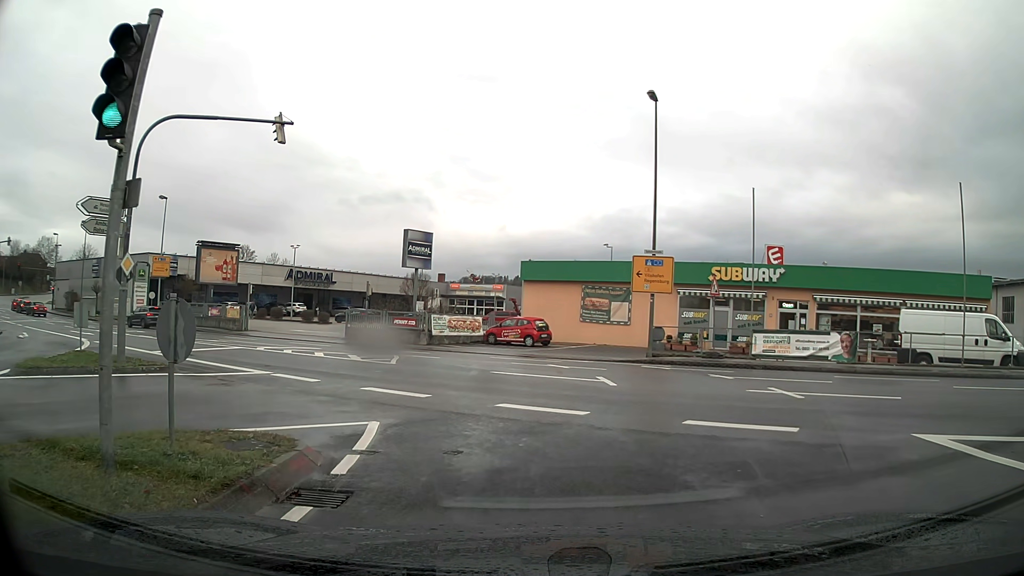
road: tertiary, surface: asphalt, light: Day
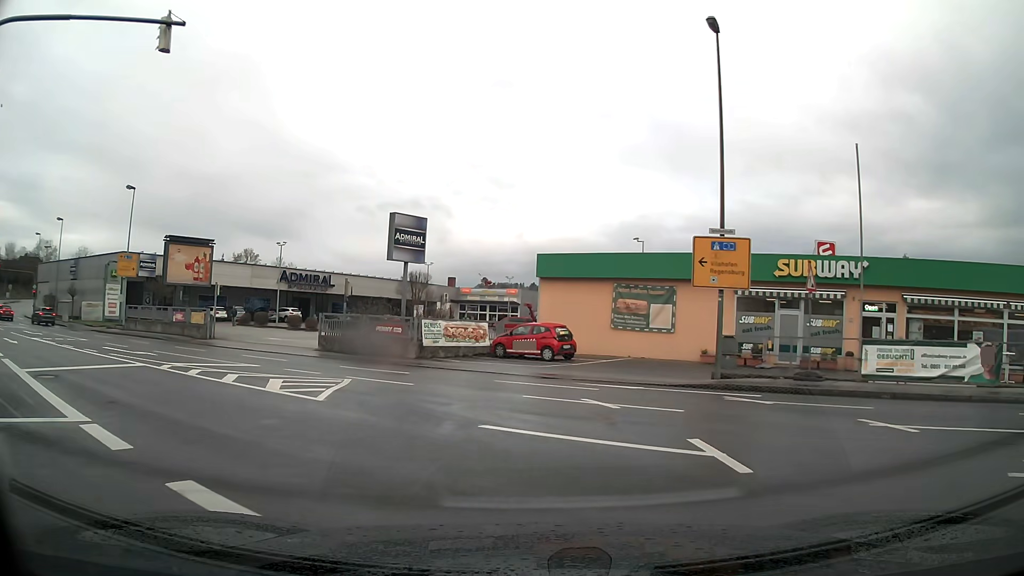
(-0.1, +7.8) m; -1°
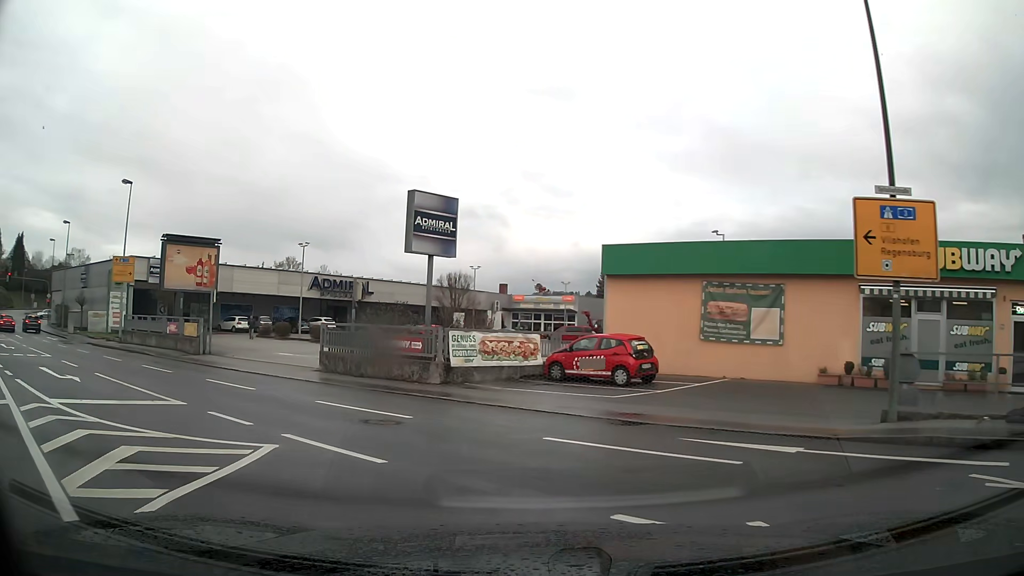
(-0.3, +7.1) m; -6°
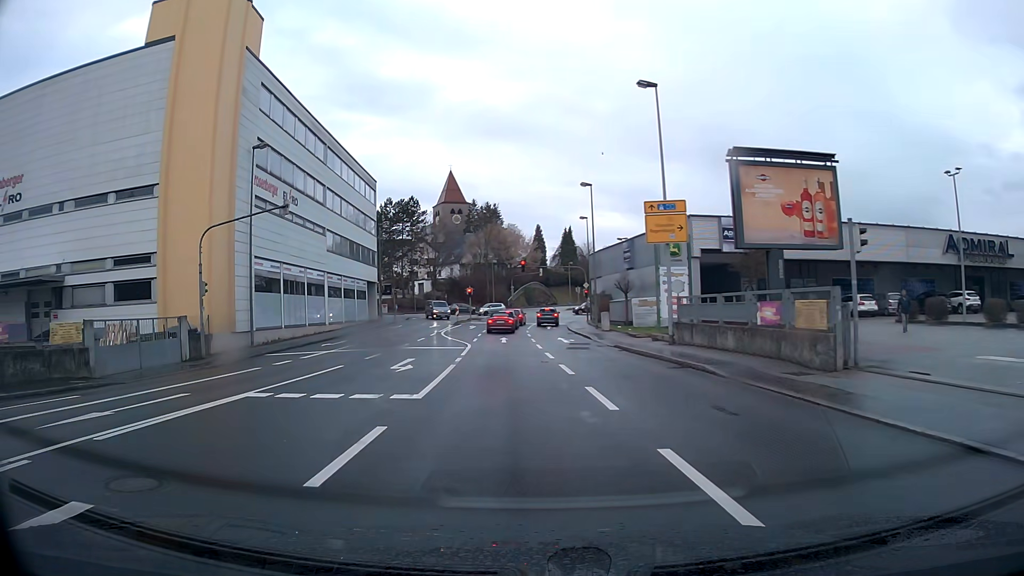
(-8.9, +16.1) m; -51°
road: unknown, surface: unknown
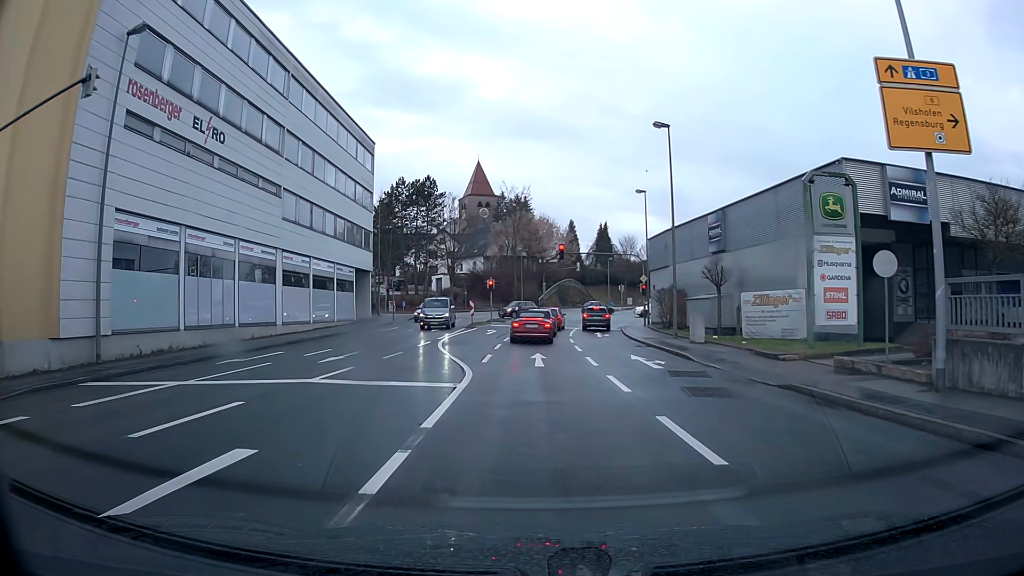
(-0.3, +15.6) m; 0°
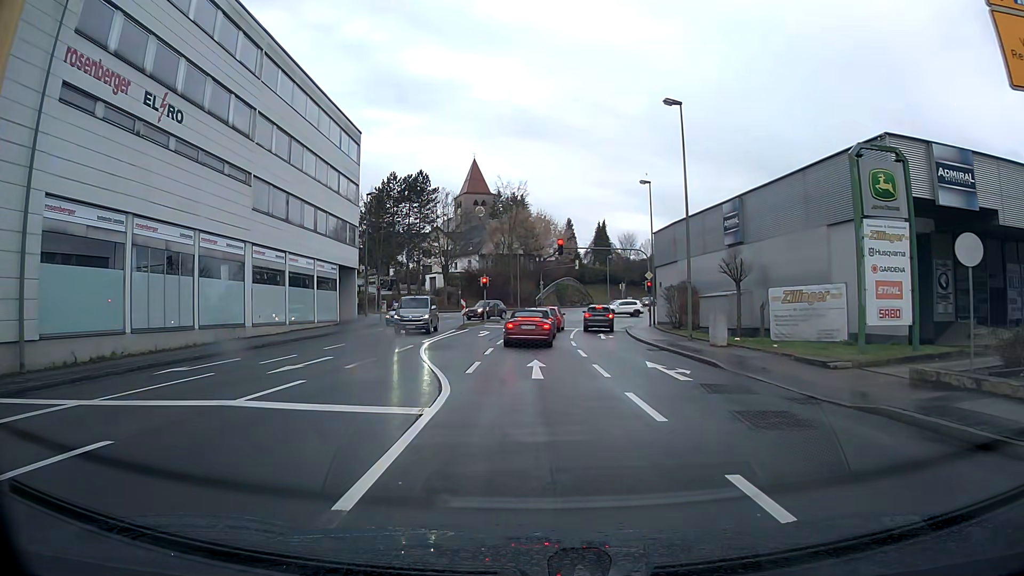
(0.0, +3.5) m; 0°
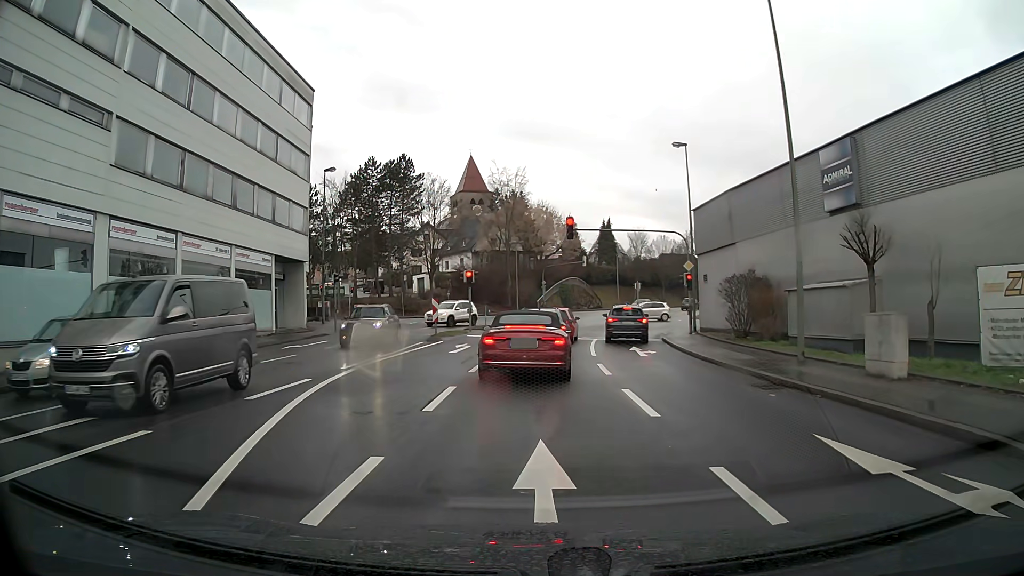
(0.0, +11.6) m; 0°
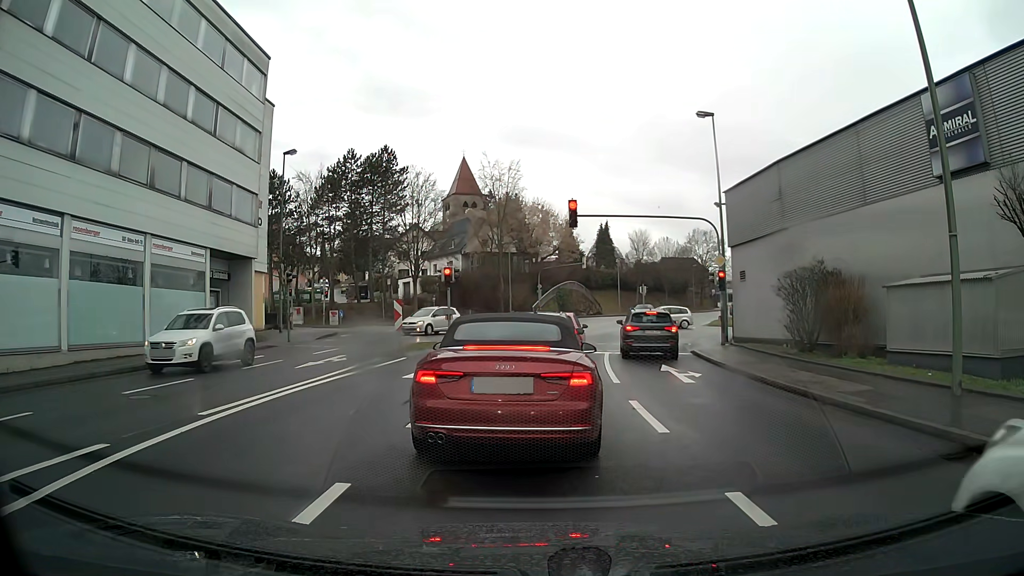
(0.0, +6.7) m; 0°
